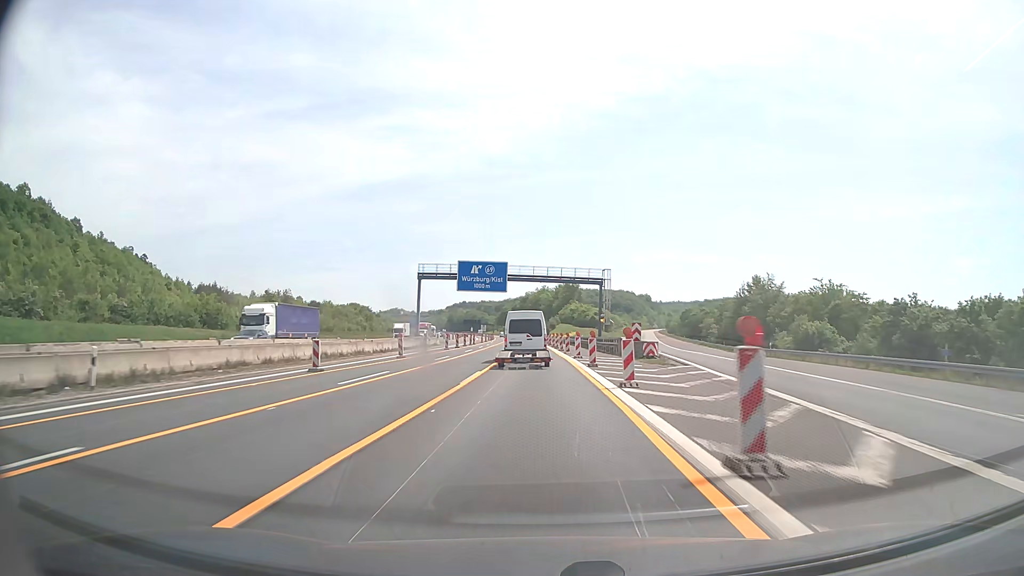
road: motorway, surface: asphalt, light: Day
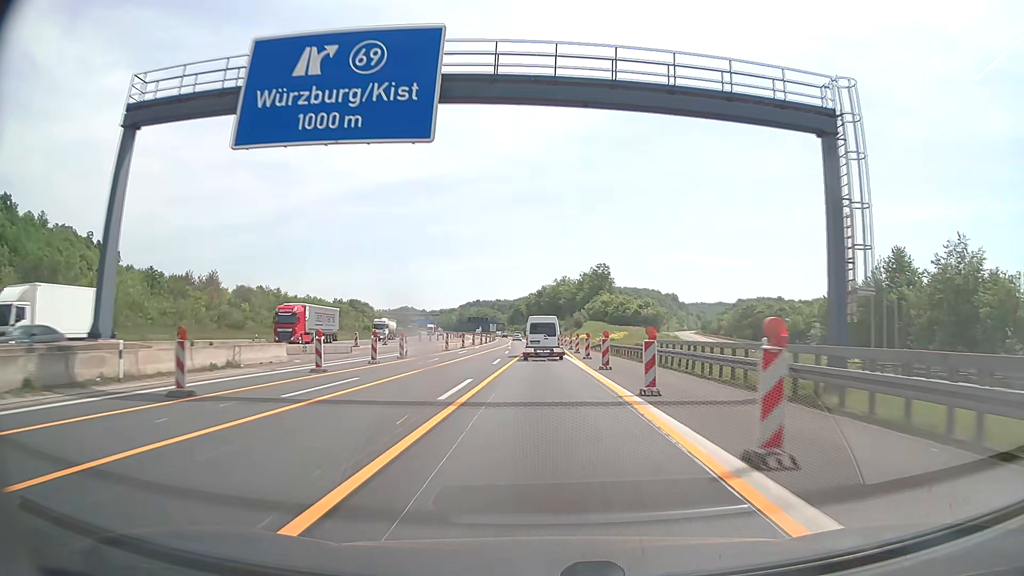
(-0.9, +57.5) m; -2°
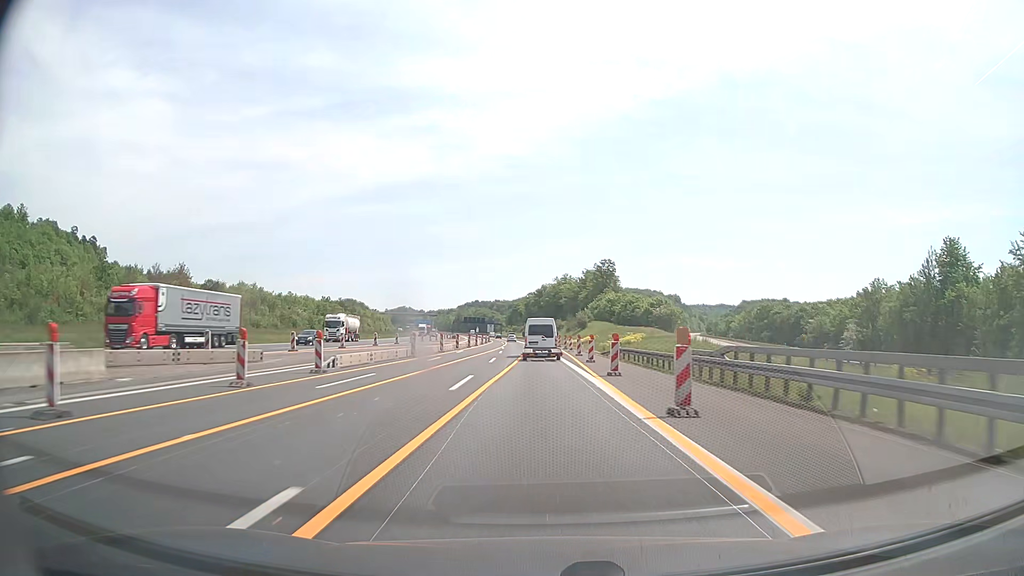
(0.0, +14.4) m; 0°
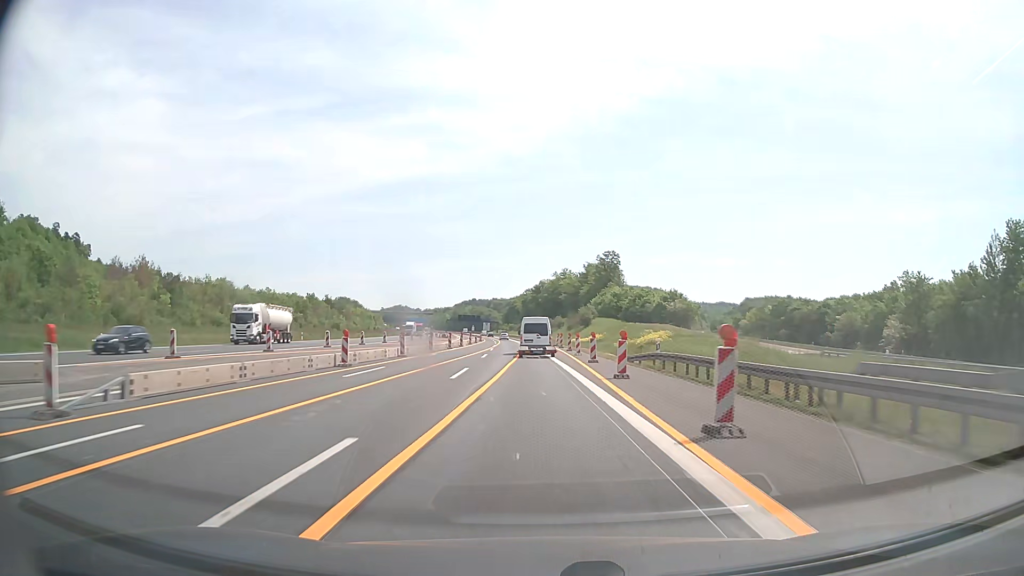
(0.0, +14.4) m; 0°
